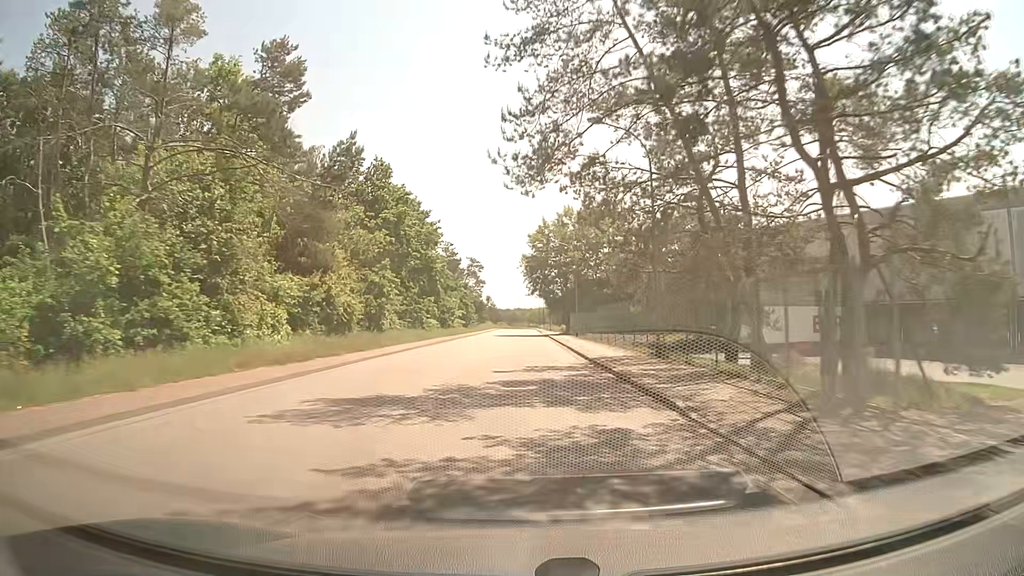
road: unclassified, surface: asphalt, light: Day
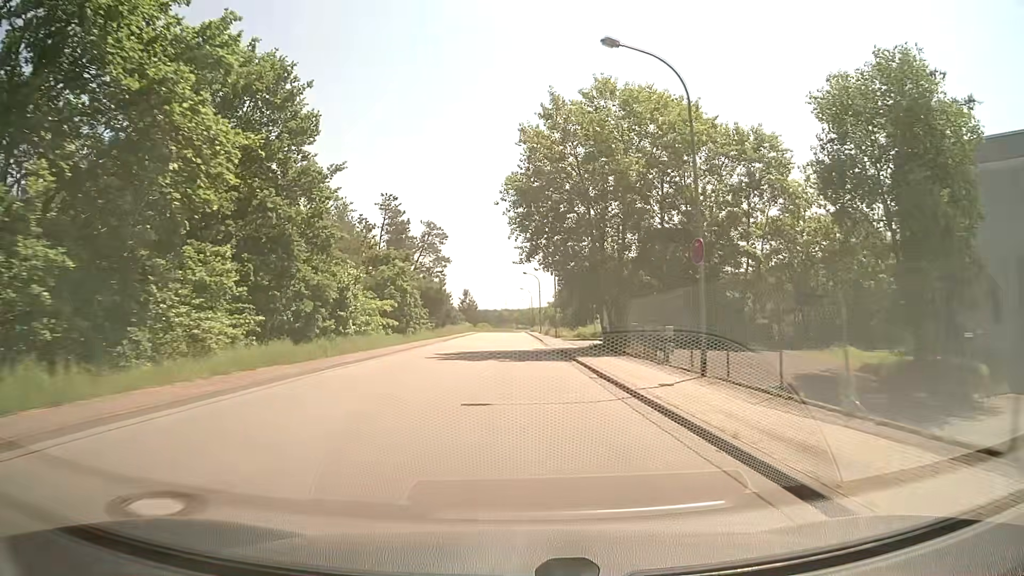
(+0.8, +40.8) m; +1°
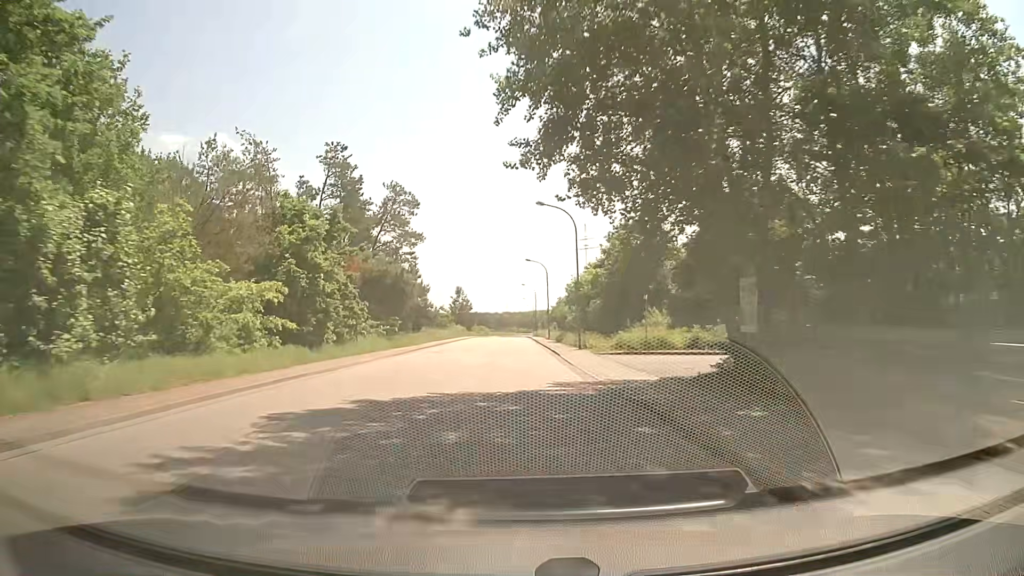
(+0.1, +20.8) m; 0°
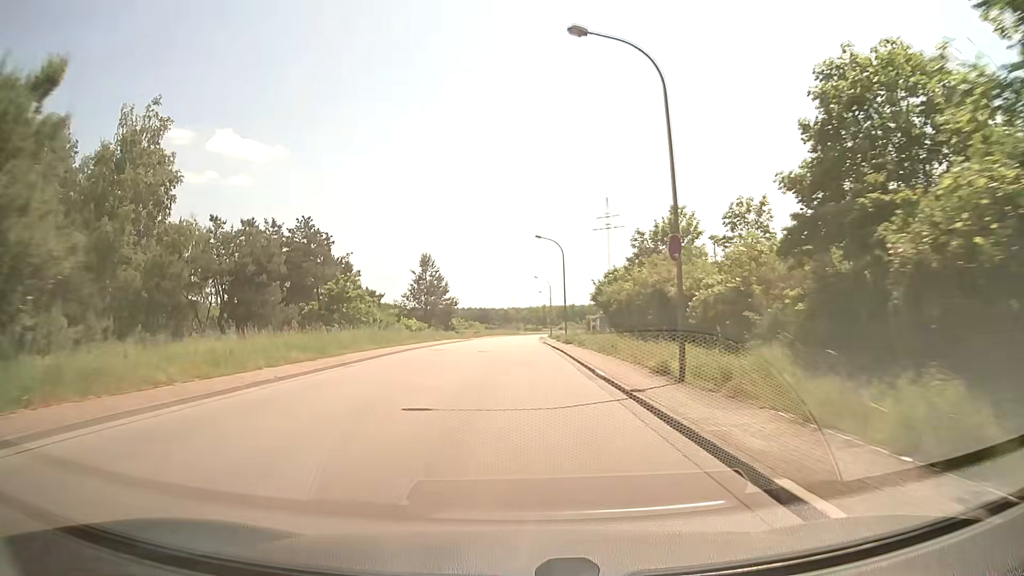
(-0.3, +52.5) m; -1°
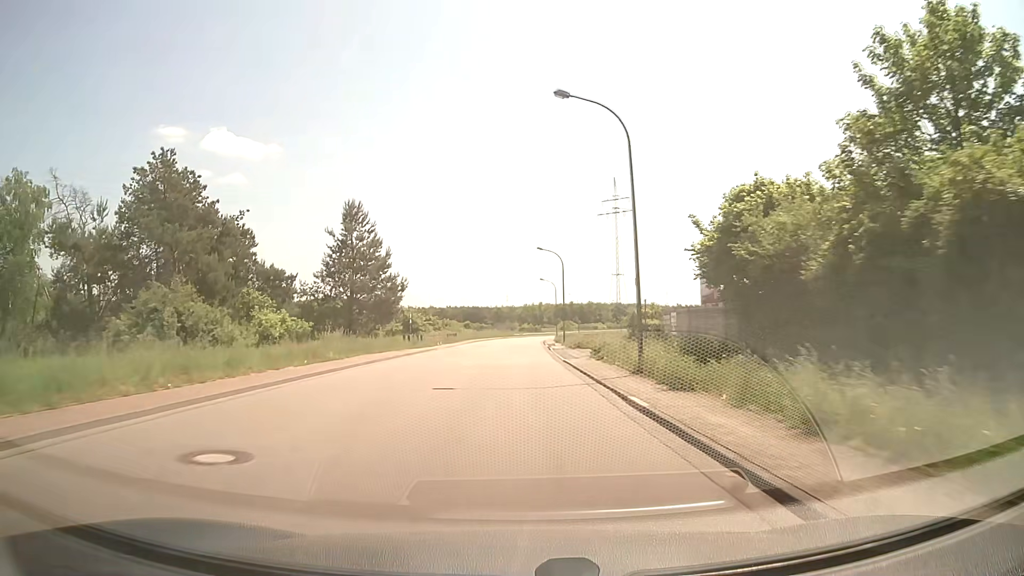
(+0.2, +31.7) m; +1°
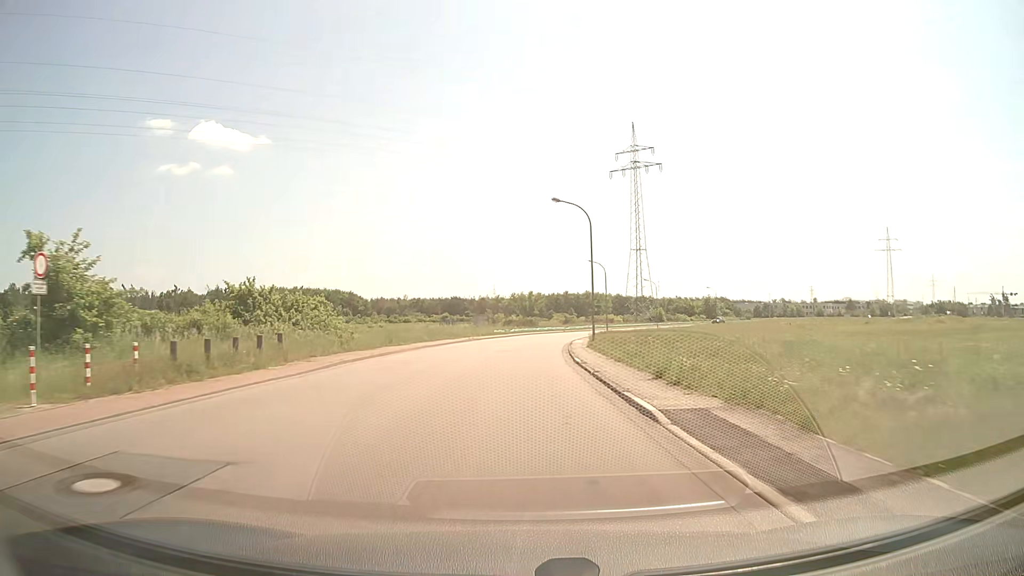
(+0.3, +52.7) m; +1°
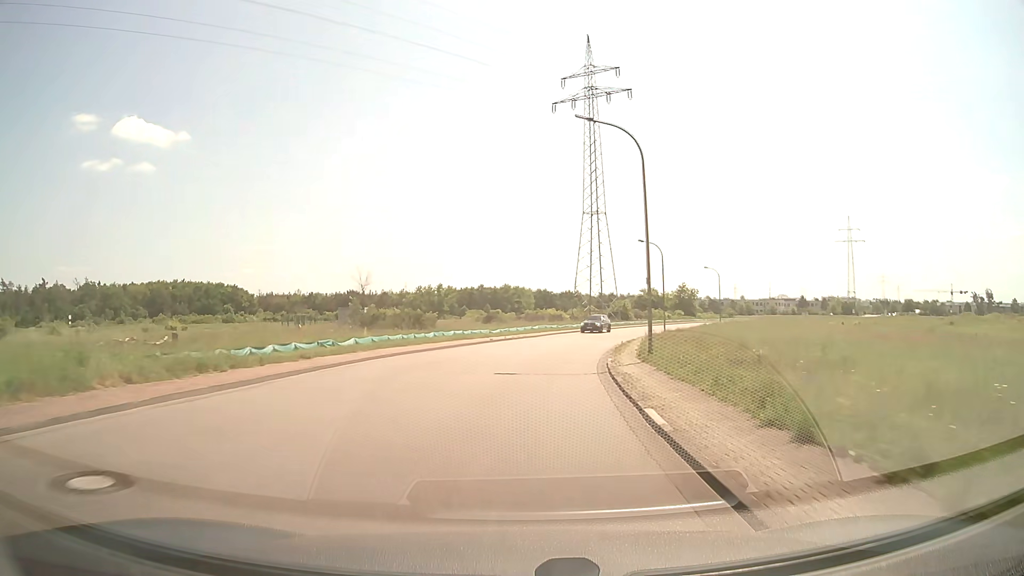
(+2.4, +50.1) m; +7°
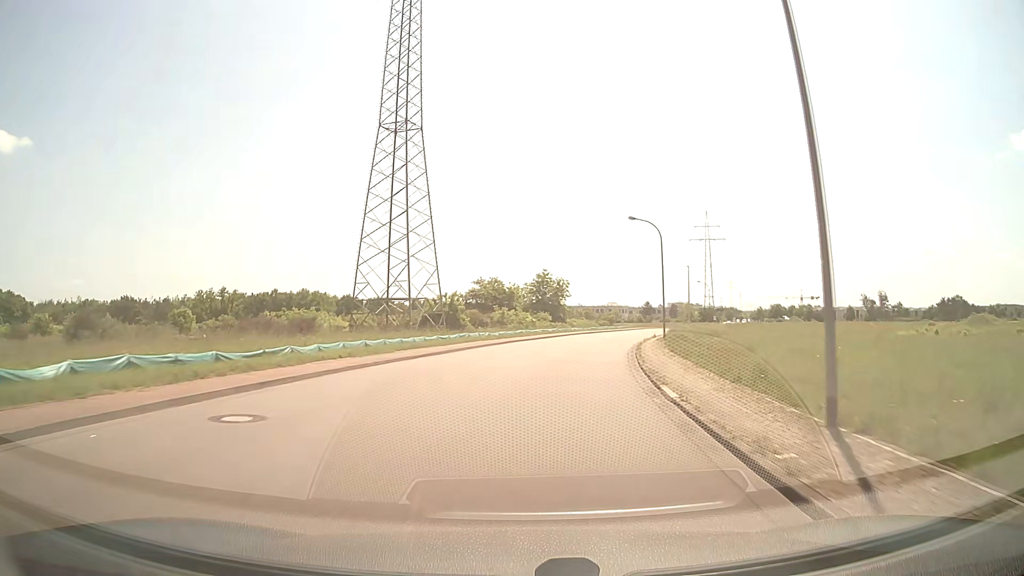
(+6.2, +49.0) m; +15°
(0, +10) (+1, +20) (+3, +30) (+5, +40) (+7, +49) (+10, +59) (+13, +68) (+16, +78) (+19, +87) (+23, +97) m
